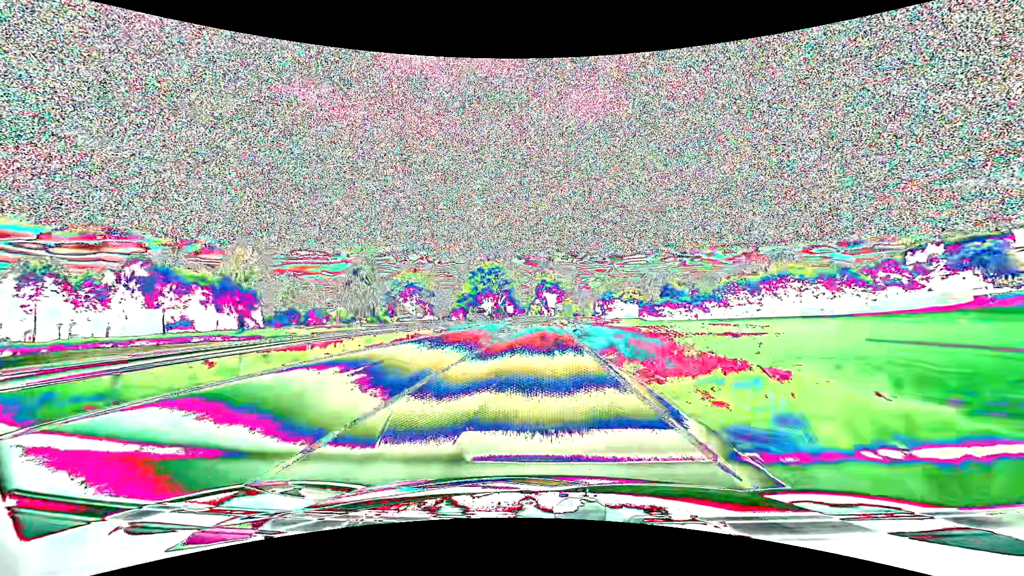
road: primary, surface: asphalt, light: Day
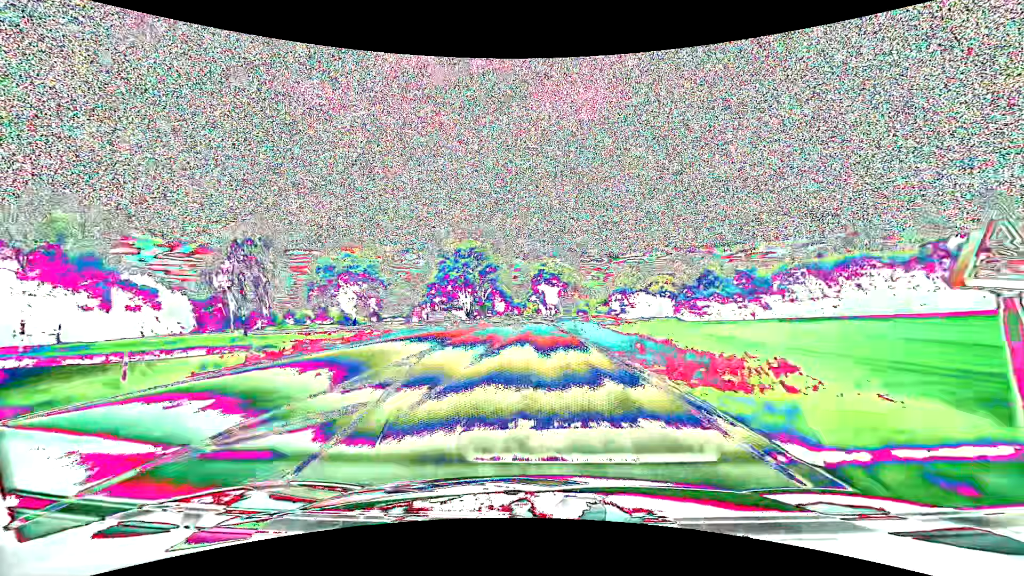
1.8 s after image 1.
(+0.1, +39.2) m; 0°
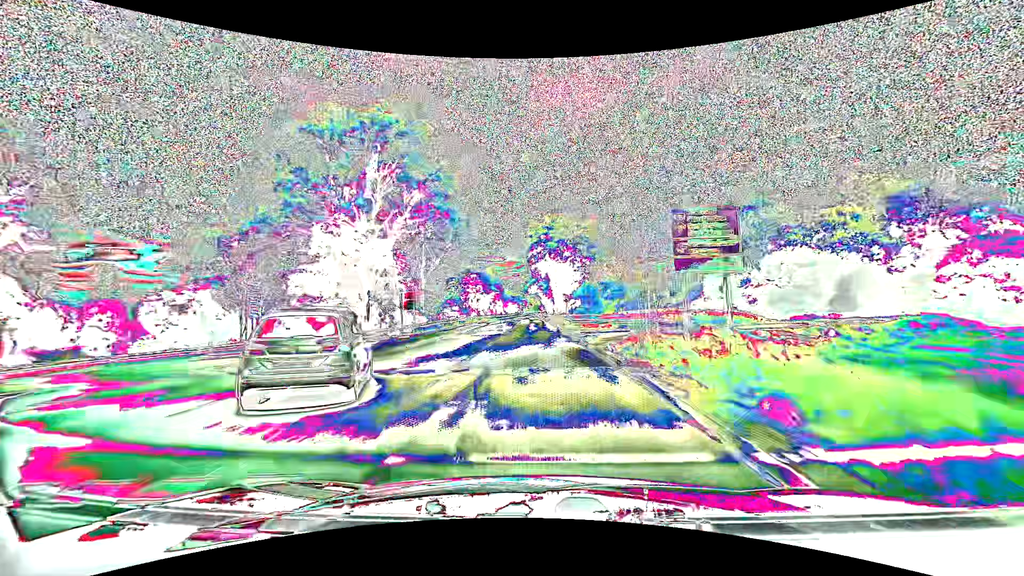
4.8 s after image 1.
(+0.1, +64.7) m; 0°
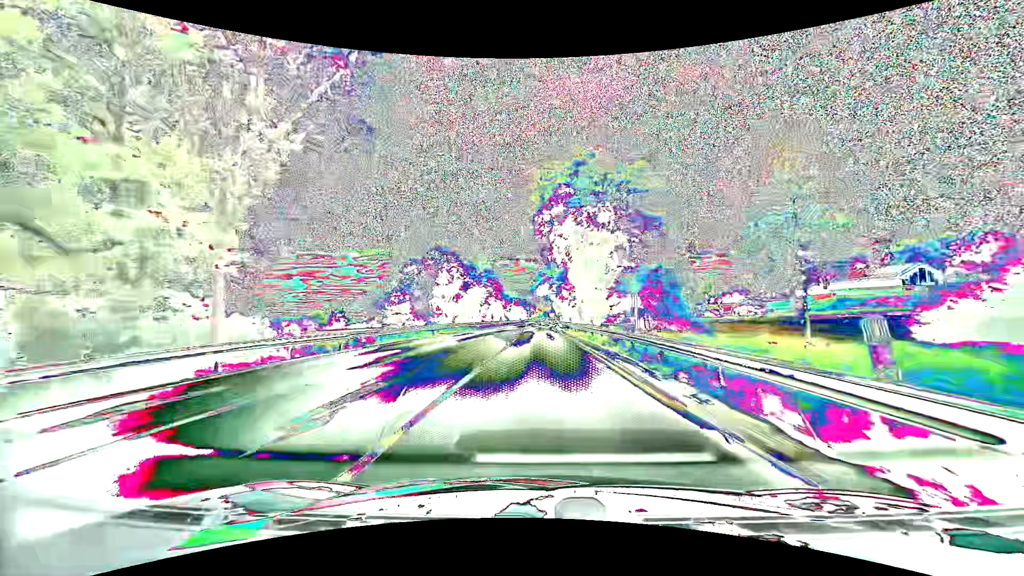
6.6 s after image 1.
(-0.3, +38.5) m; -1°
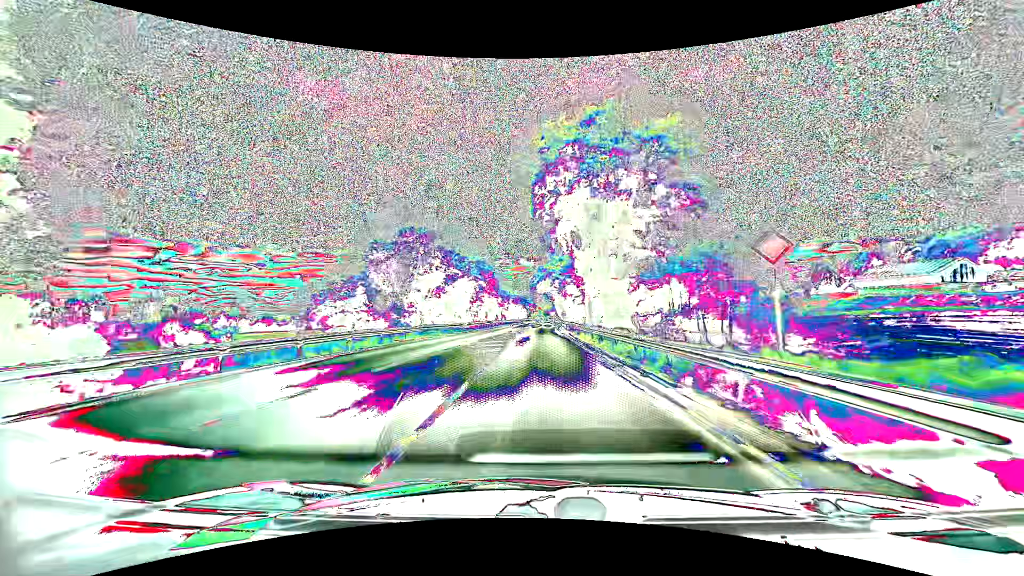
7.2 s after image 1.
(0.0, +12.7) m; 0°
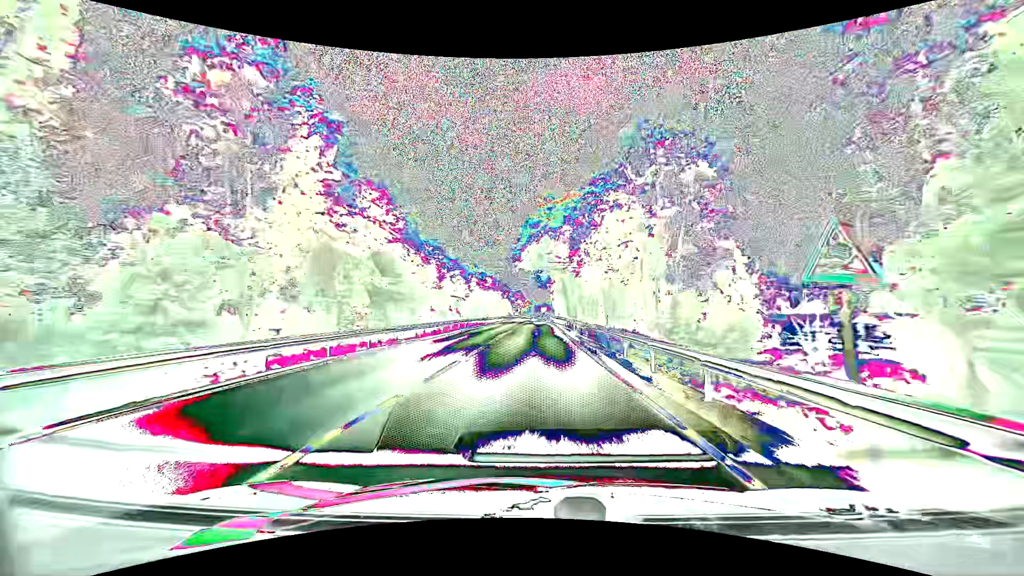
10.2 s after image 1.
(+0.4, +64.0) m; +1°
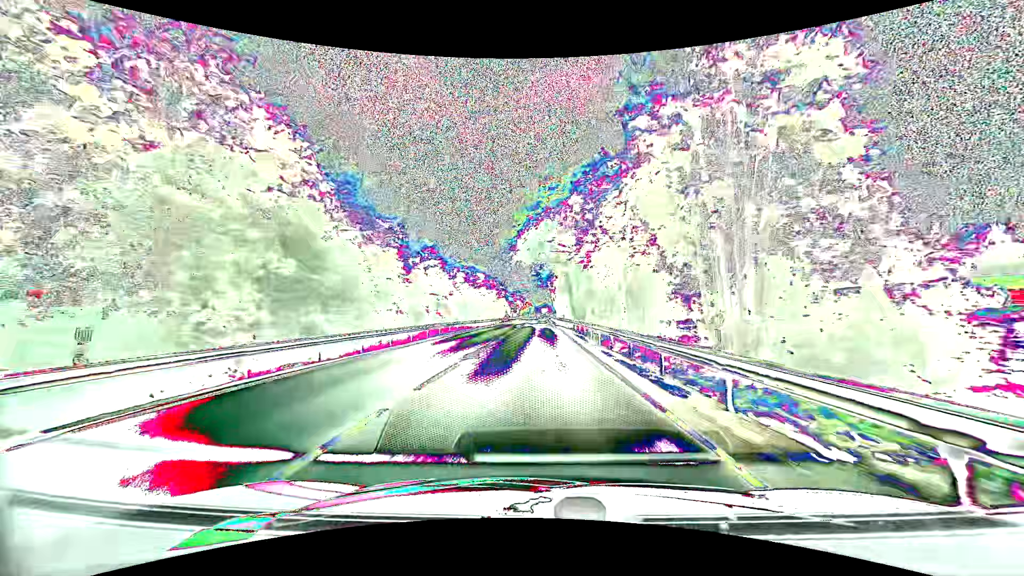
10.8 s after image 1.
(0.0, +12.9) m; 0°
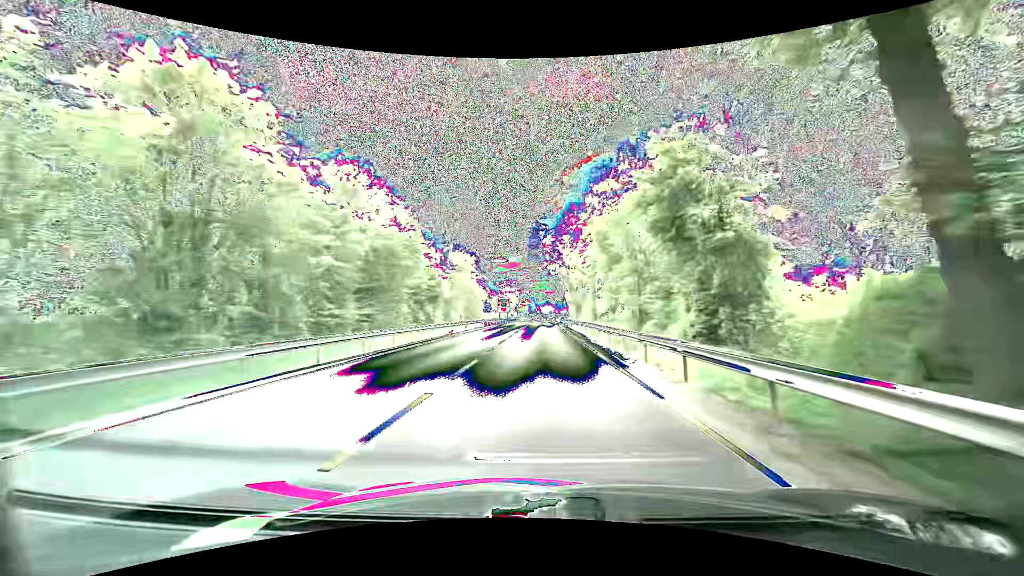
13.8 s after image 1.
(-0.4, +64.9) m; -1°
(0, +10) (0, +20) (0, +30) (0, +40) (0, +50) (0, +60) (+1, +70) (+1, +80) (+1, +90) (+1, +100) m
